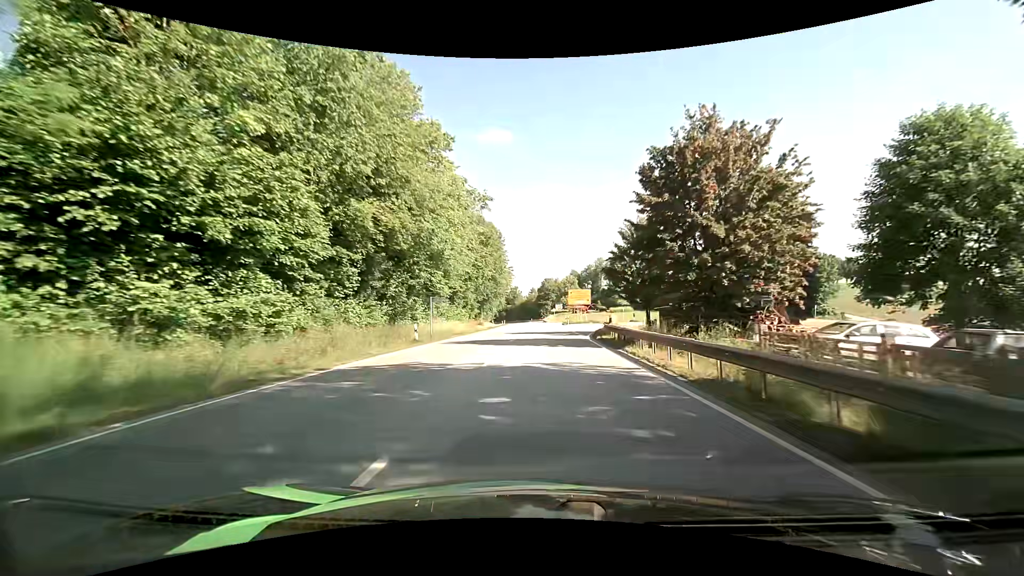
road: primary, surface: asphalt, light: Day
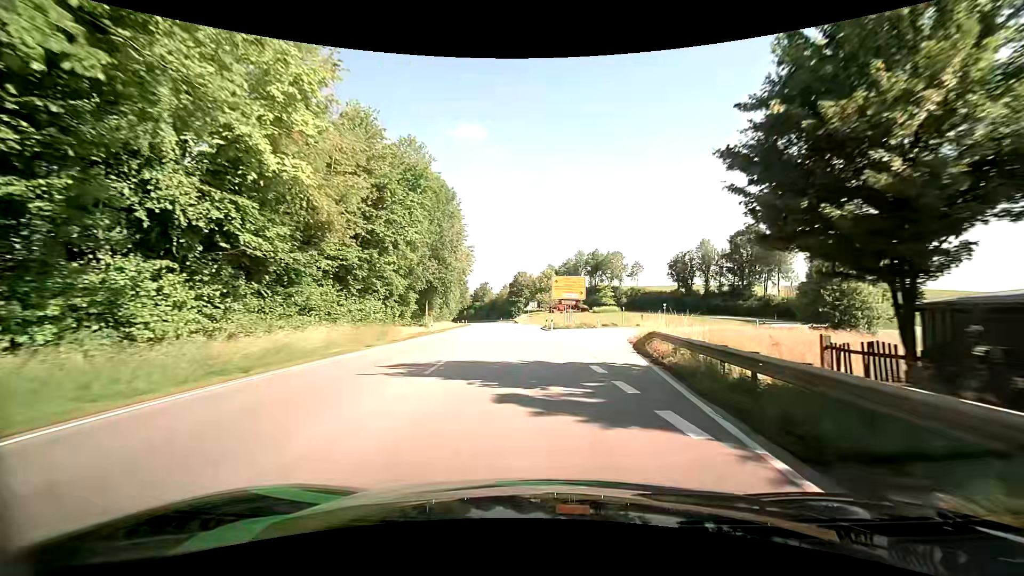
(+0.4, +25.3) m; +3°
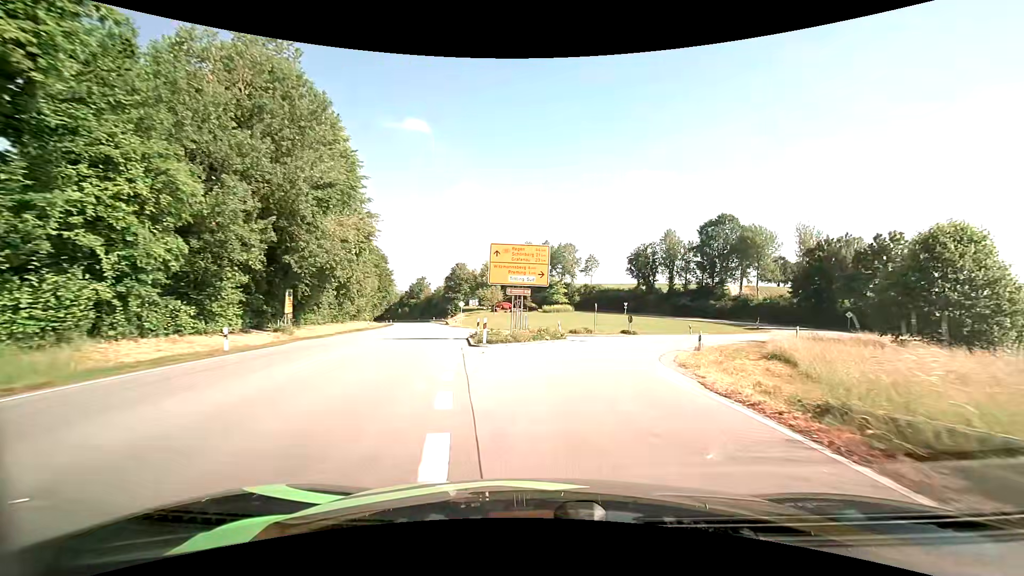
(+1.0, +22.1) m; +7°
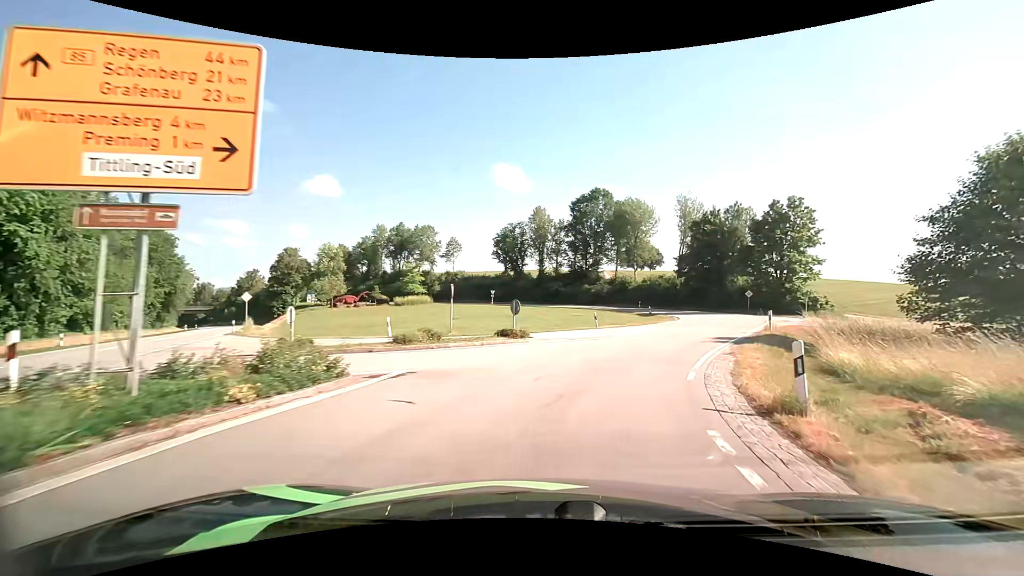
(+2.1, +18.9) m; +15°
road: tertiary
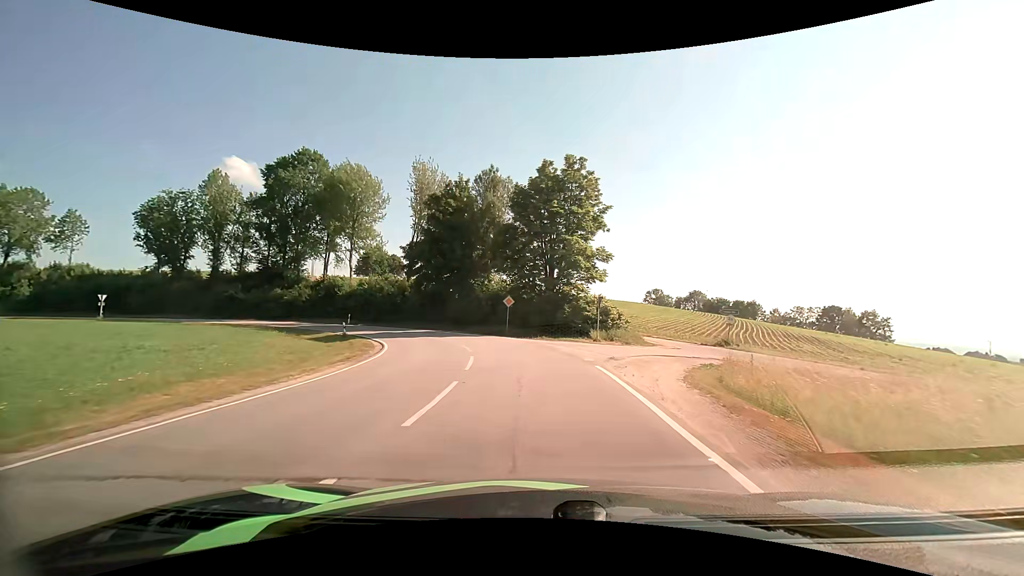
(+8.2, +27.1) m; +28°
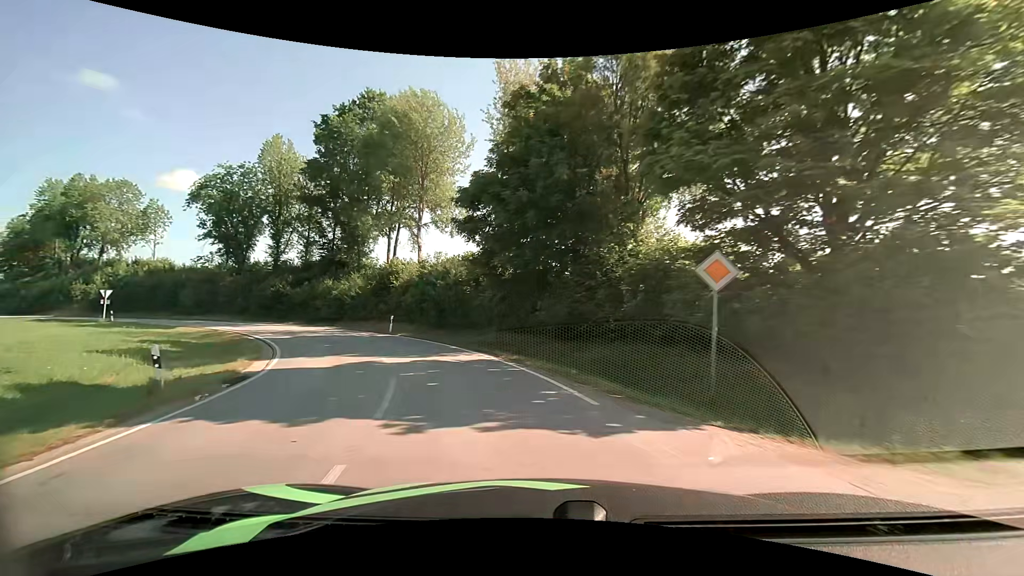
(-1.8, +24.0) m; -15°
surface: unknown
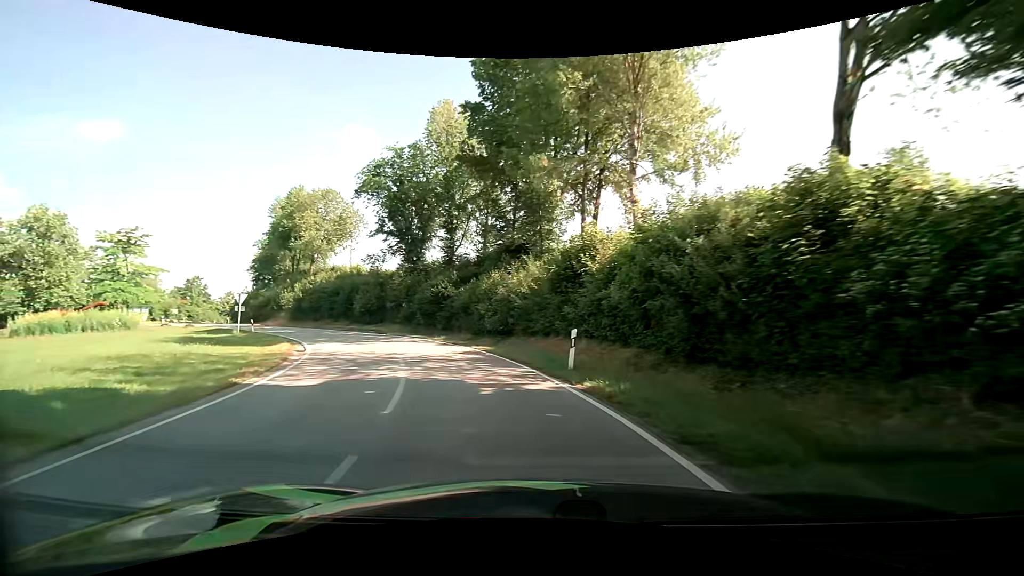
(-3.8, +18.4) m; -25°
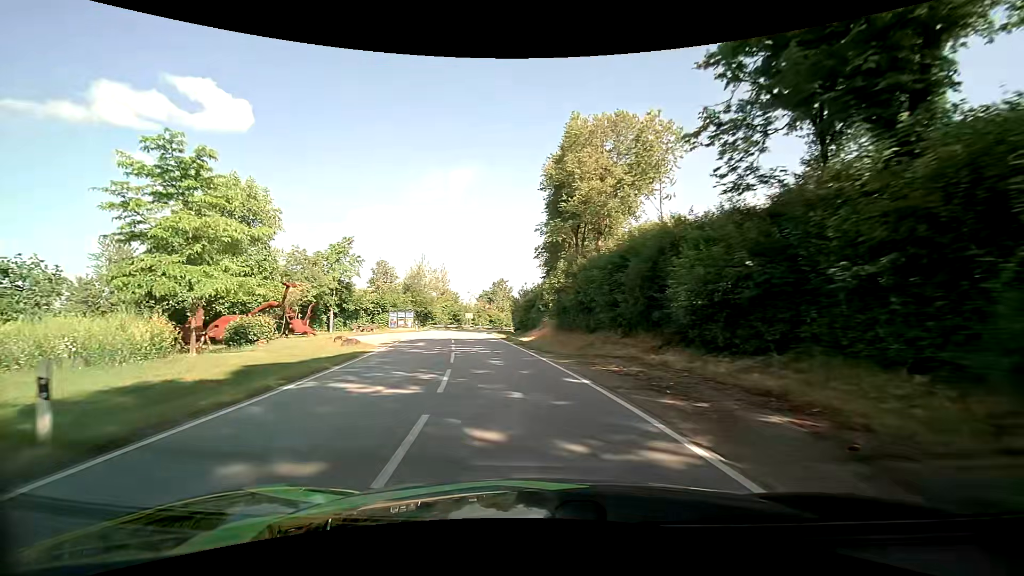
(-11.2, +33.4) m; -35°
